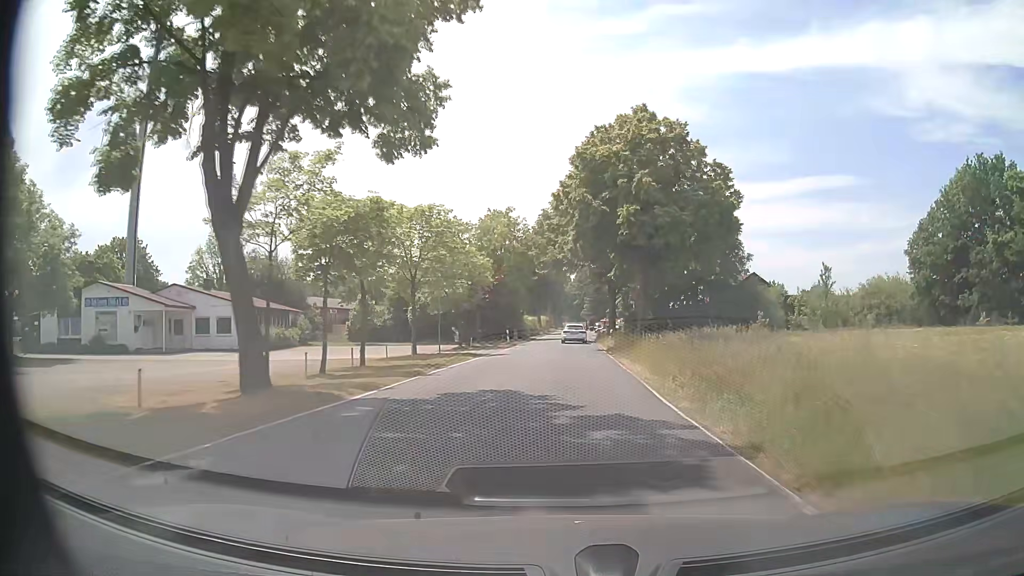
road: secondary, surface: asphalt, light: Day
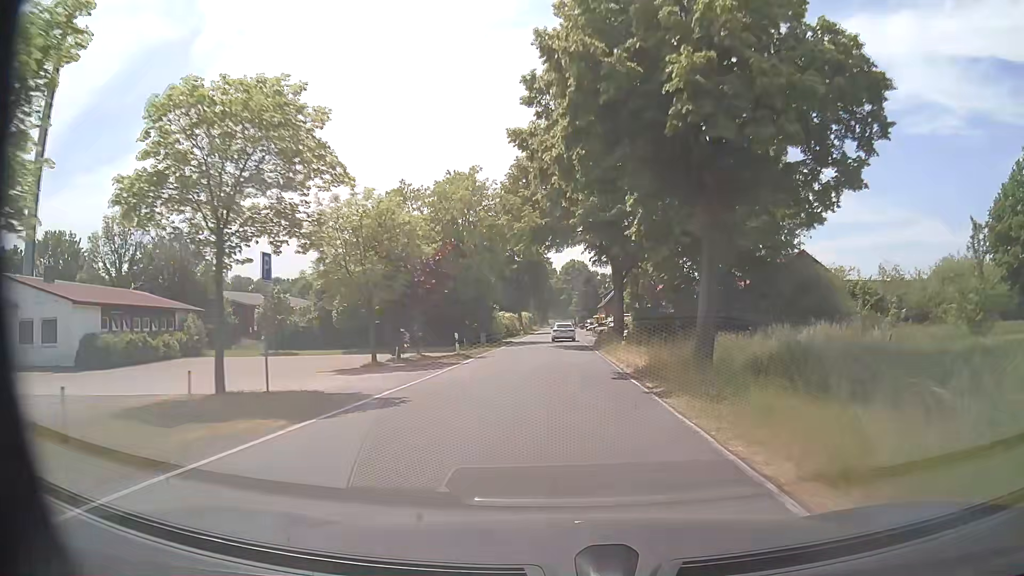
(+0.1, +18.7) m; +1°
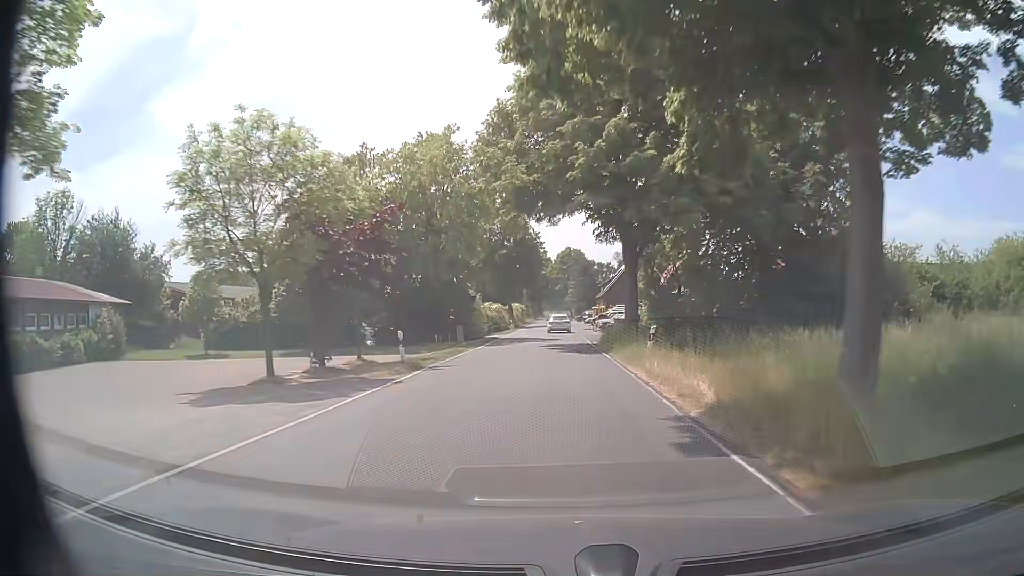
(0.0, +9.9) m; 0°
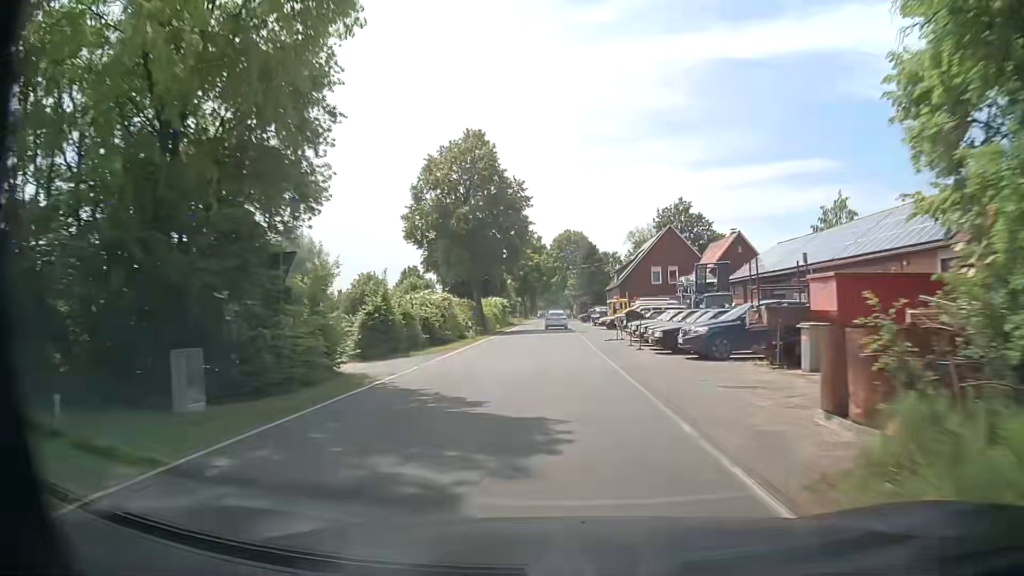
(0.0, +31.2) m; -1°
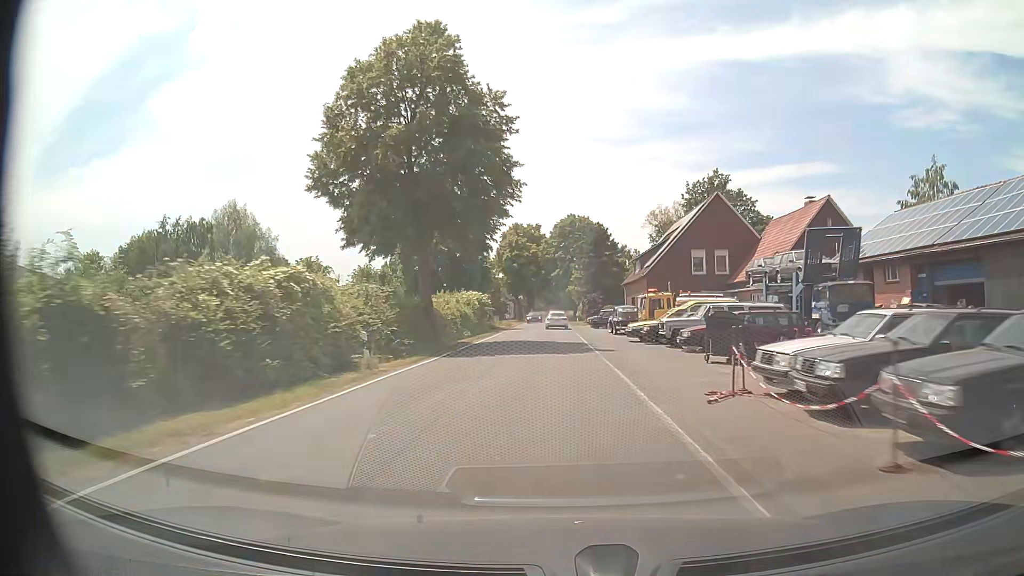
(+0.3, +21.3) m; +1°
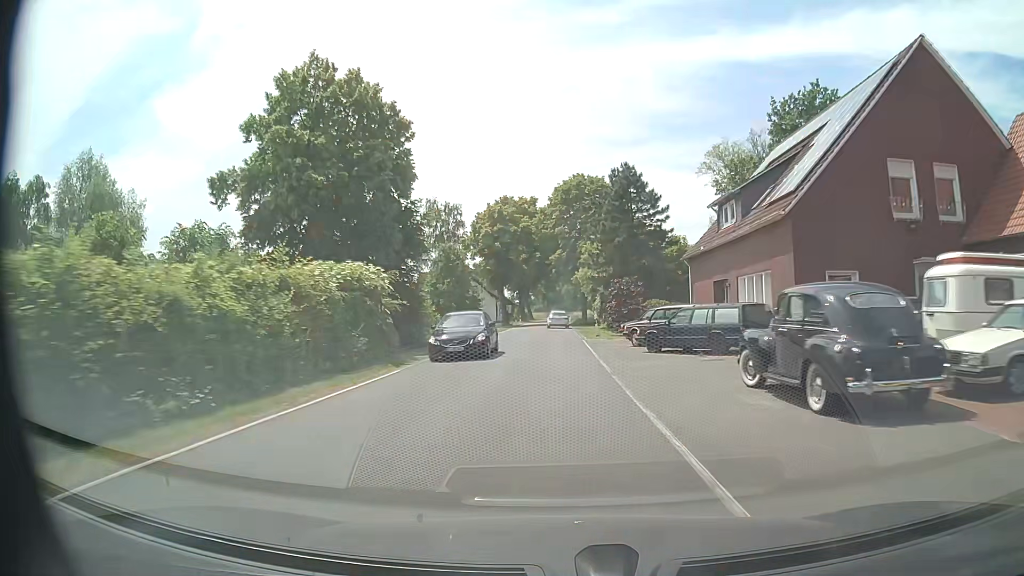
(-0.2, +31.9) m; 0°
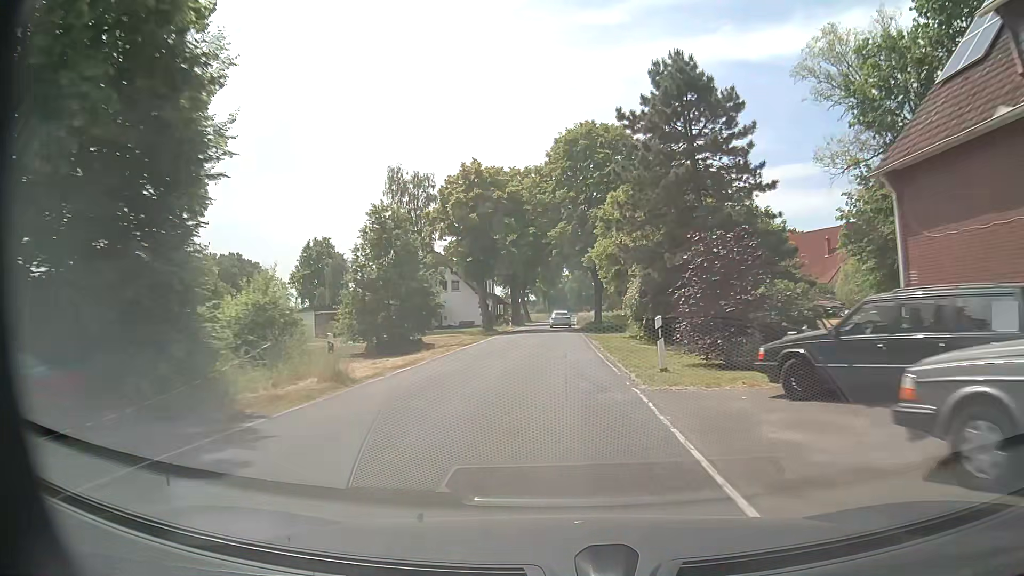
(-0.1, +21.2) m; -1°
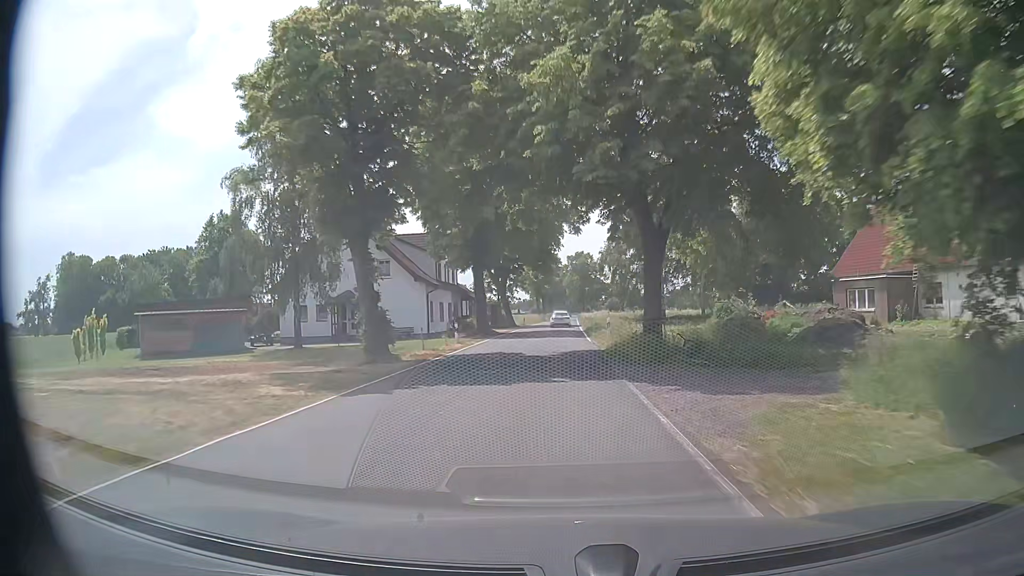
(+0.2, +31.8) m; 0°
(0, +10) (0, +20) (0, +30) (0, +40) (+1, +50) (+1, +60) (+1, +70) (+1, +80) (+1, +90) (+2, +100) m
